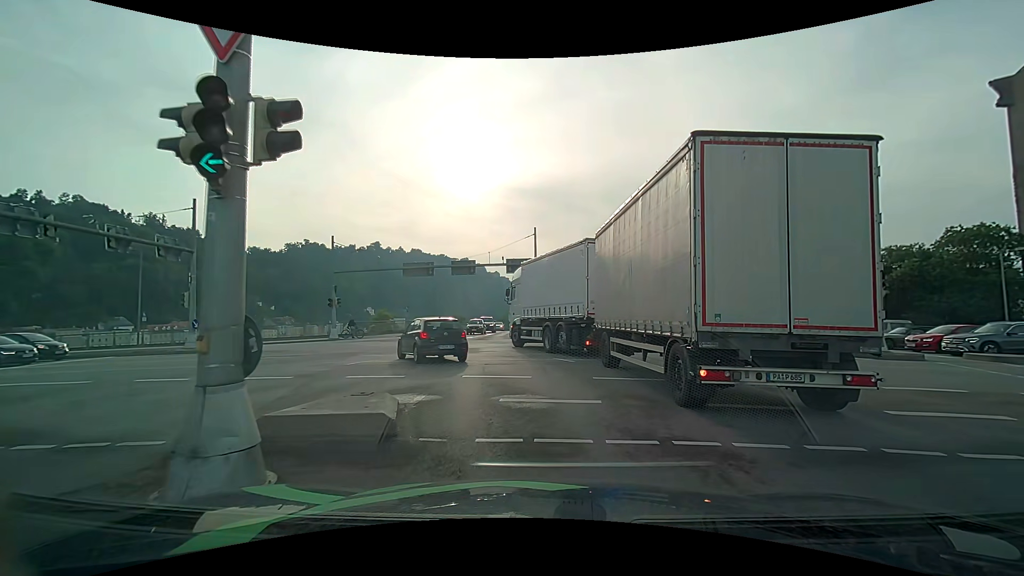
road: primary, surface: asphalt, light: Day
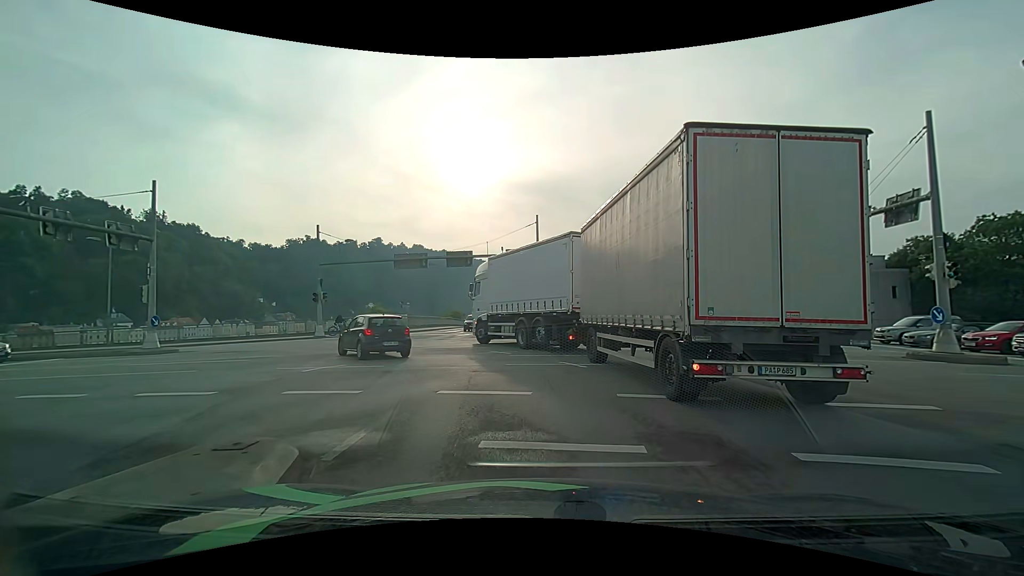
(0.0, +3.2) m; 0°
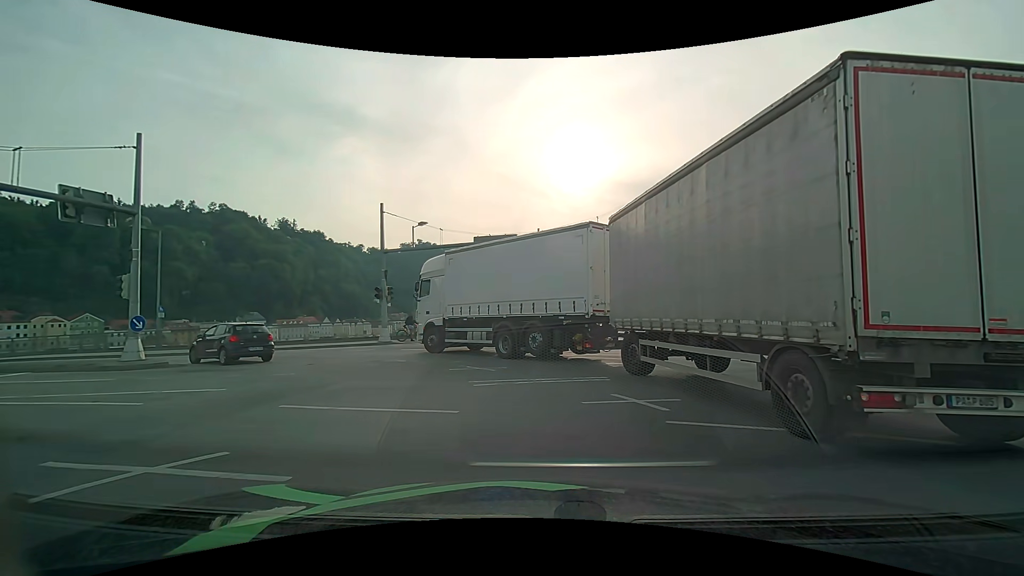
(-0.7, +9.9) m; -11°
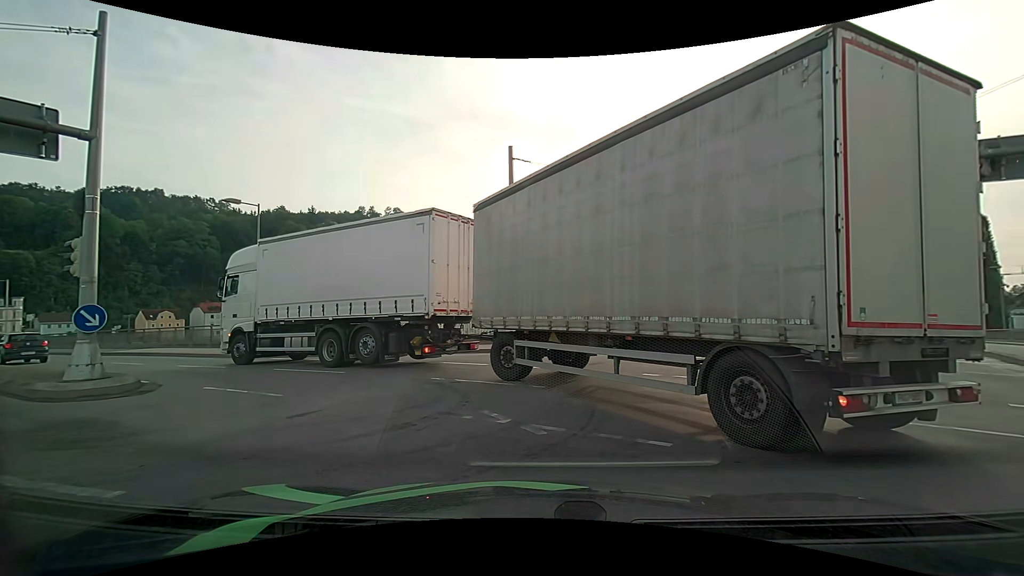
(-1.6, +10.2) m; -19°
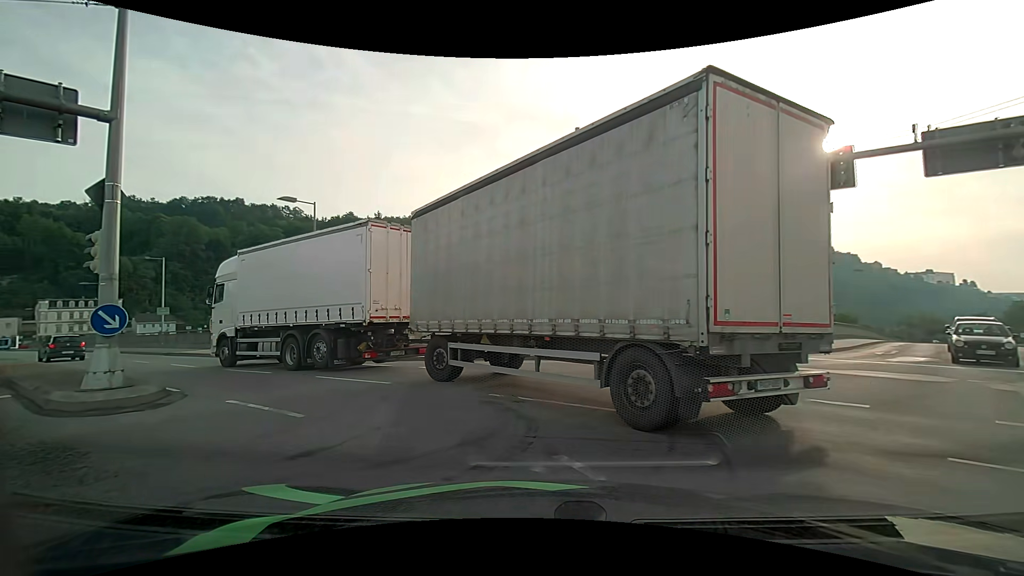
(-0.1, +2.2) m; -6°
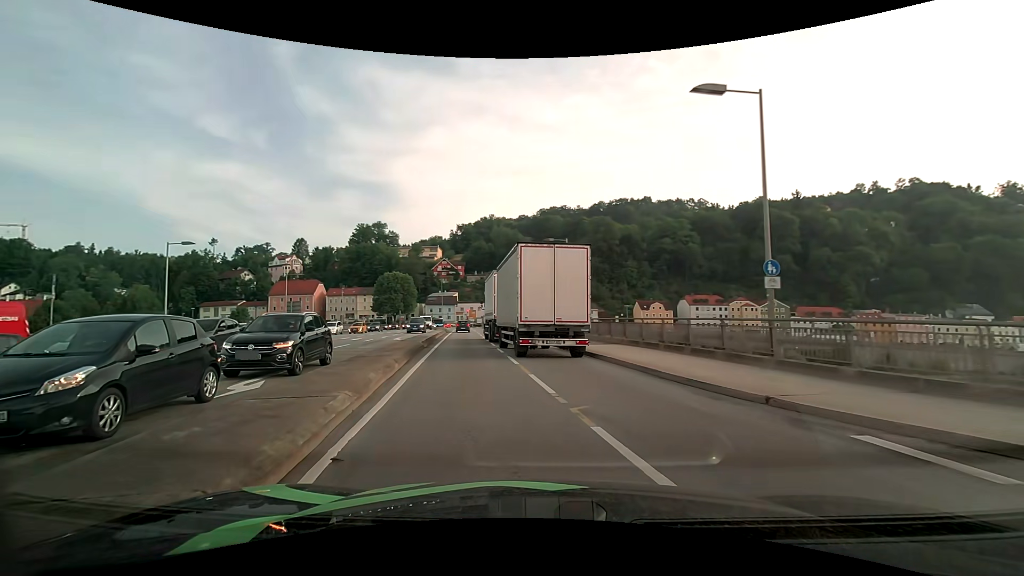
(-5.3, +11.8) m; -44°
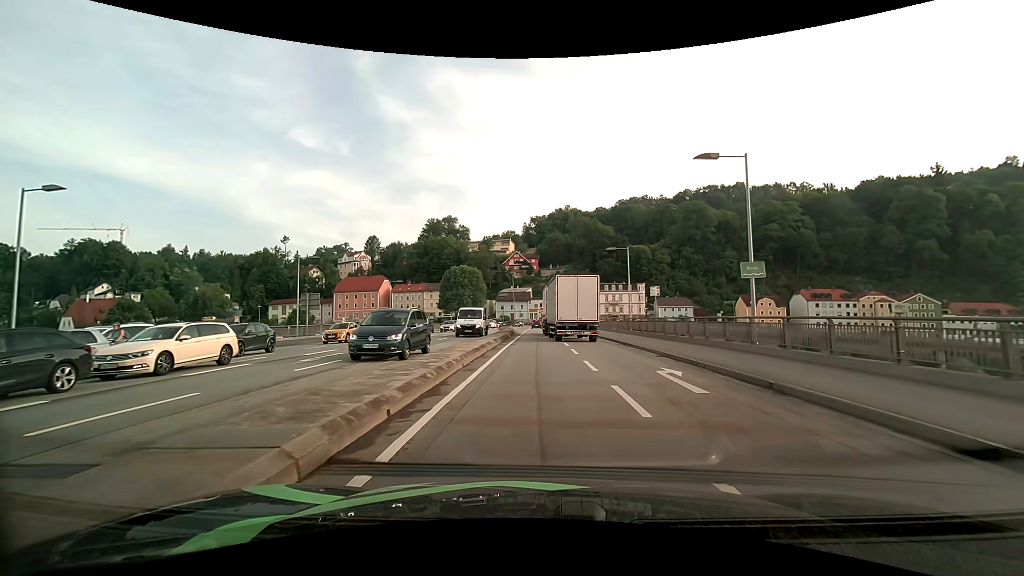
(-2.8, +19.5) m; -10°
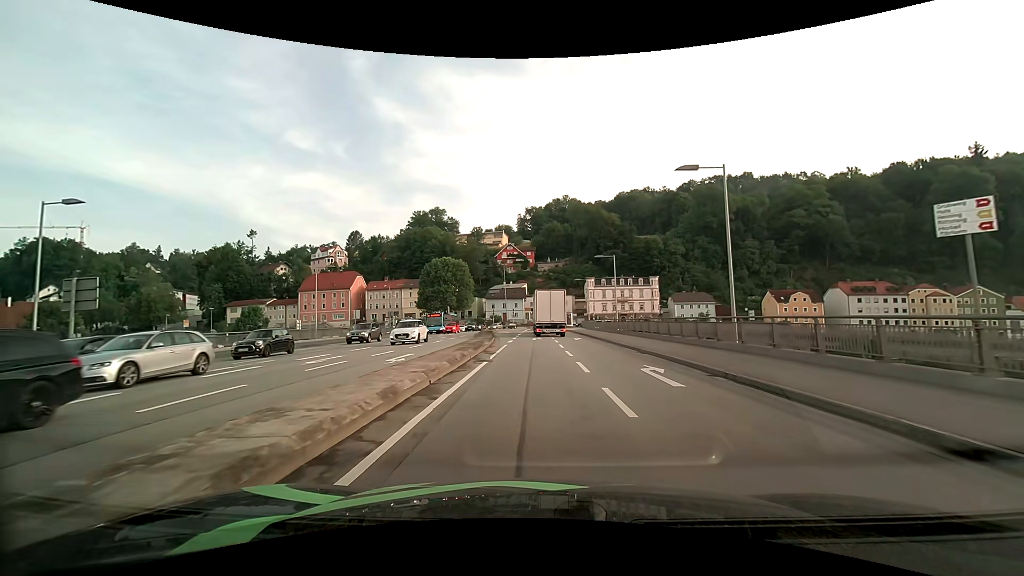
(+0.2, +24.2) m; 0°
(0, +10) (0, +20) (0, +30) (-1, +40) (-2, +50) (-3, +60) (-3, +70) (-3, +80) (-3, +90) (-3, +100) m
